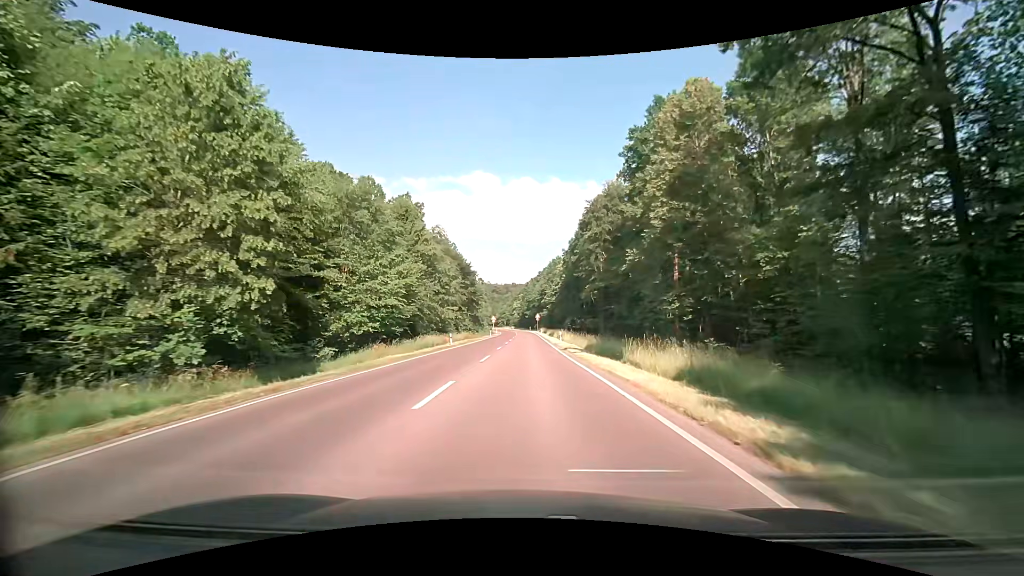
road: secondary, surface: asphalt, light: Day
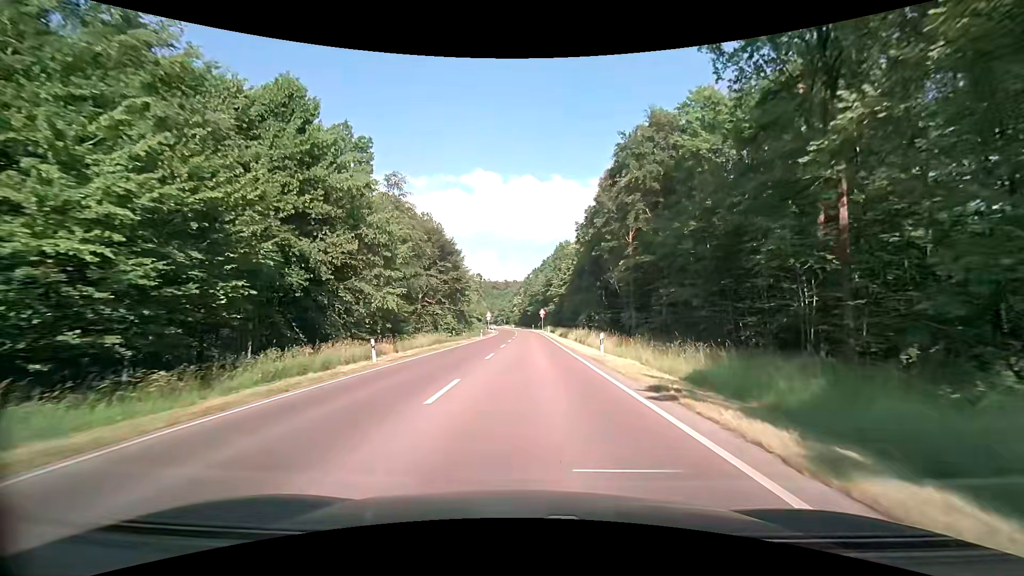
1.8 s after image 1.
(+0.1, +23.4) m; 0°
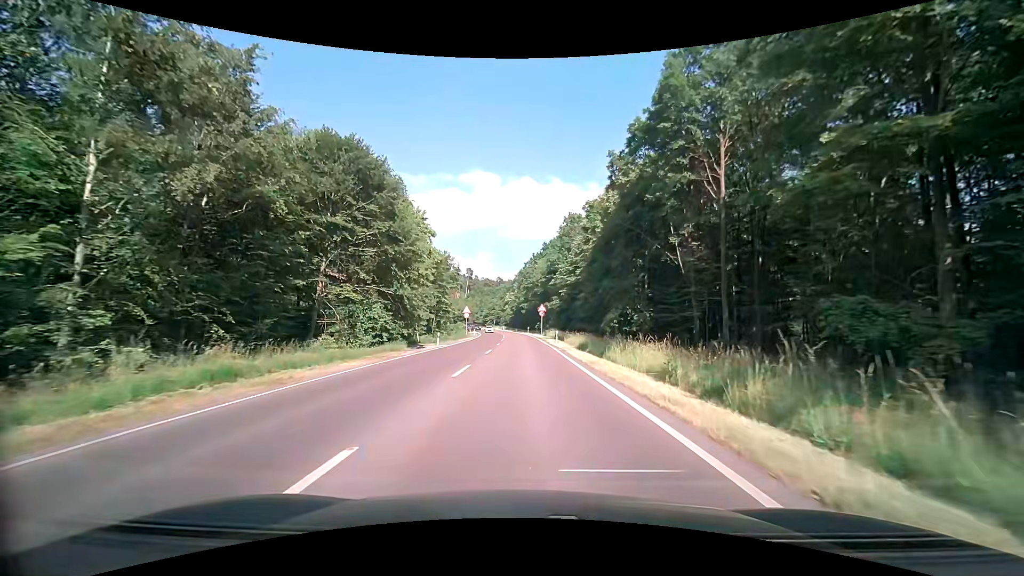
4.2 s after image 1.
(+0.3, +31.0) m; 0°
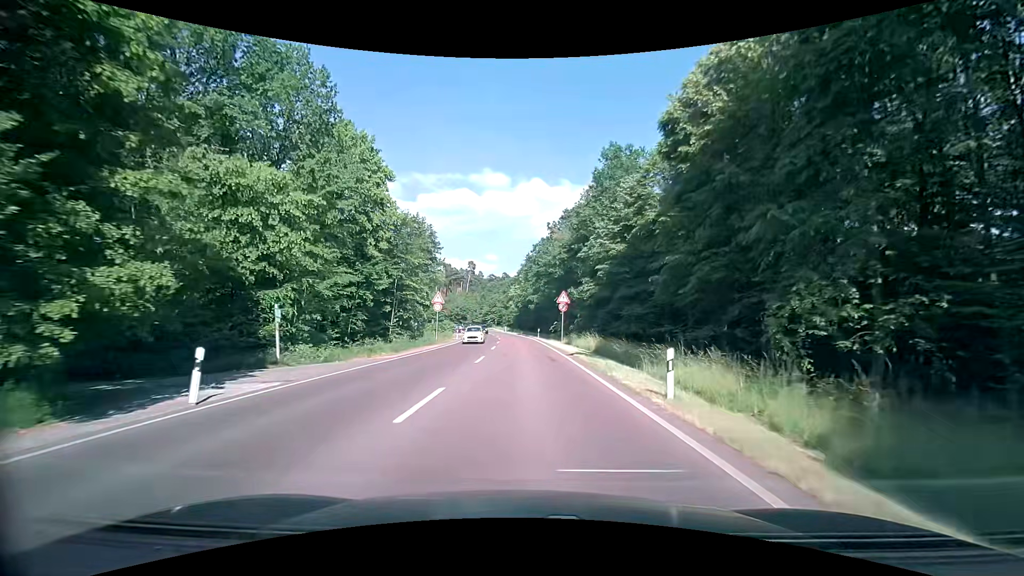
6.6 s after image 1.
(-0.1, +30.6) m; -1°
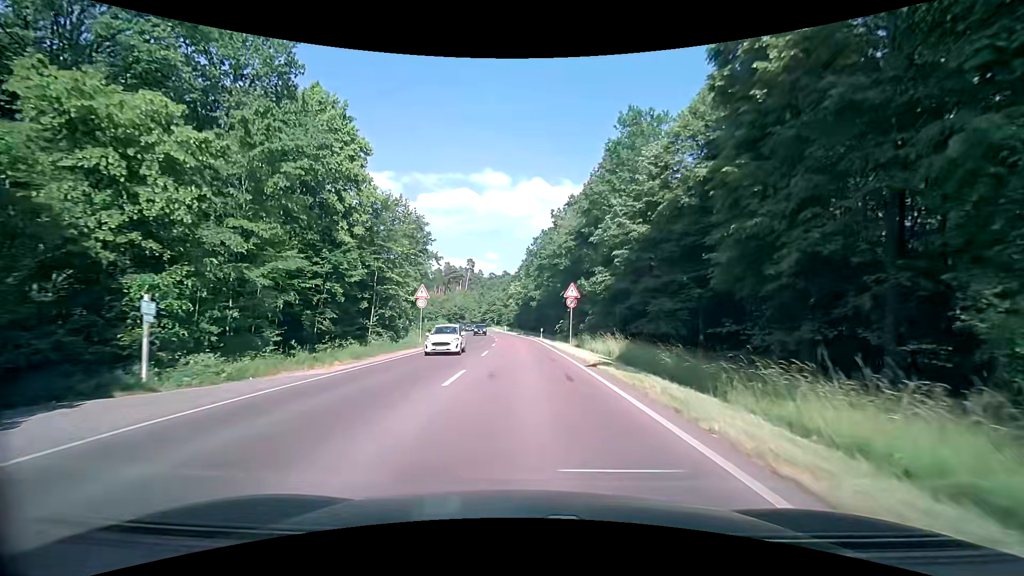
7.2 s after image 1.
(+0.1, +7.6) m; +1°
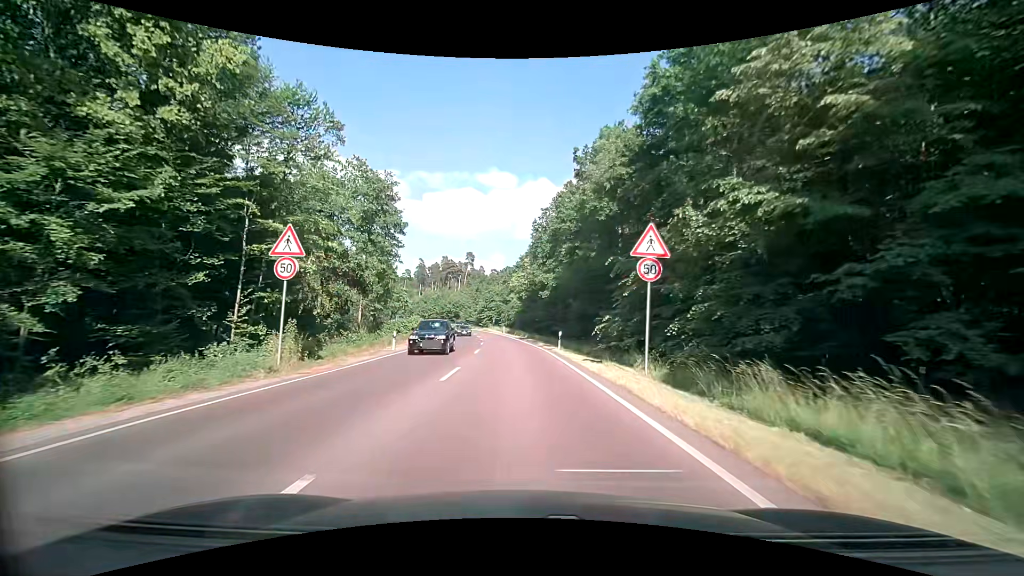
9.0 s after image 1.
(-0.3, +22.8) m; -1°
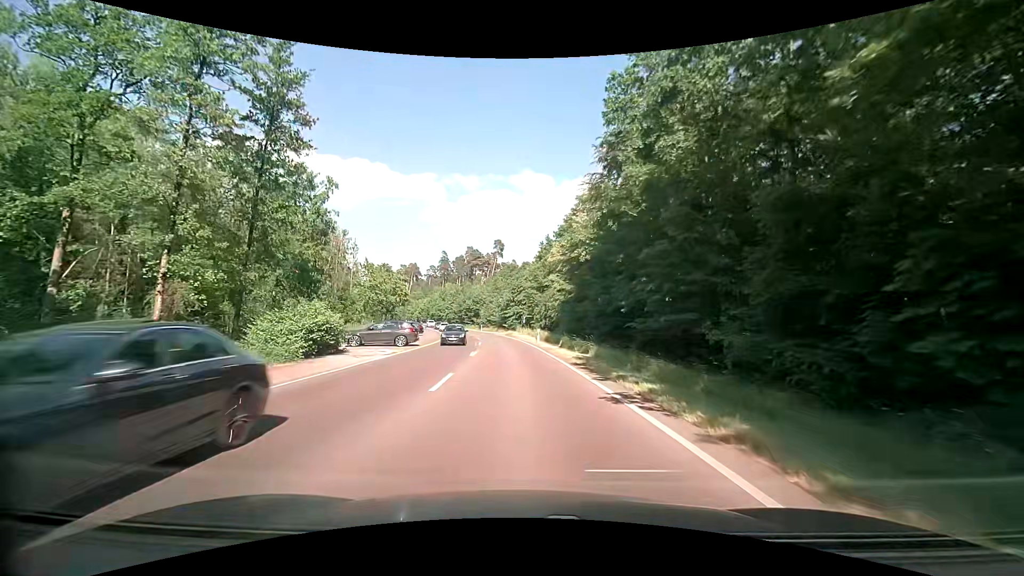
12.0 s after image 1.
(-1.5, +37.9) m; -5°
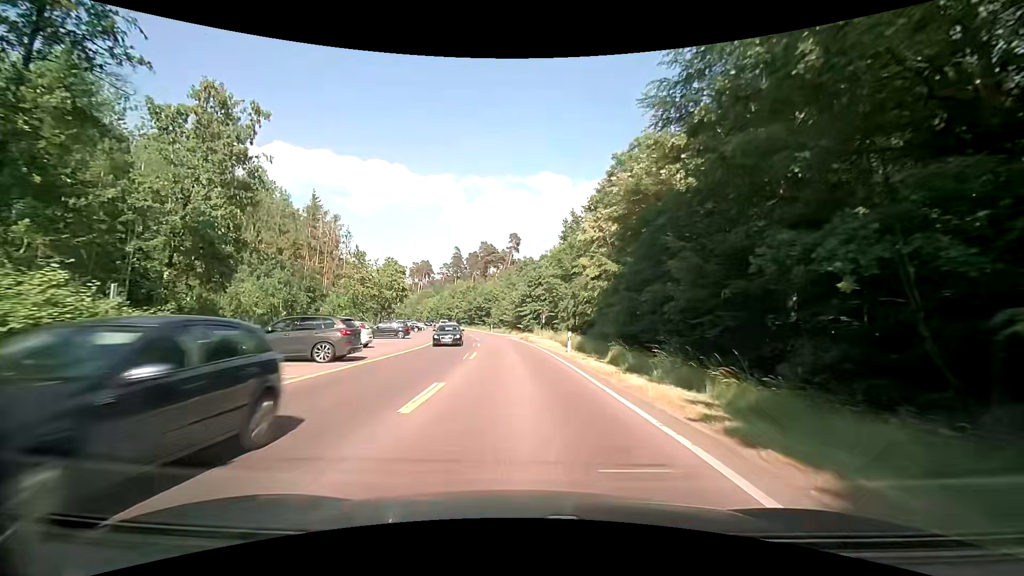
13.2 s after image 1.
(-0.1, +15.2) m; -2°
(0, +10) (0, +20) (-1, +30) (-1, +40) (-2, +50) (-4, +60) (-5, +70) (-7, +79) (-9, +89) (-12, +99) m
